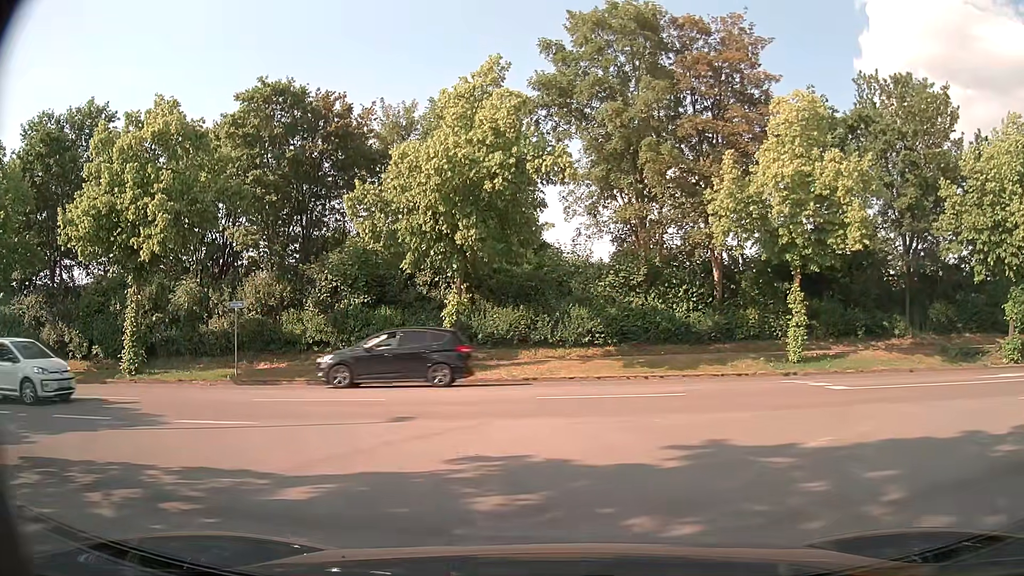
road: service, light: Day
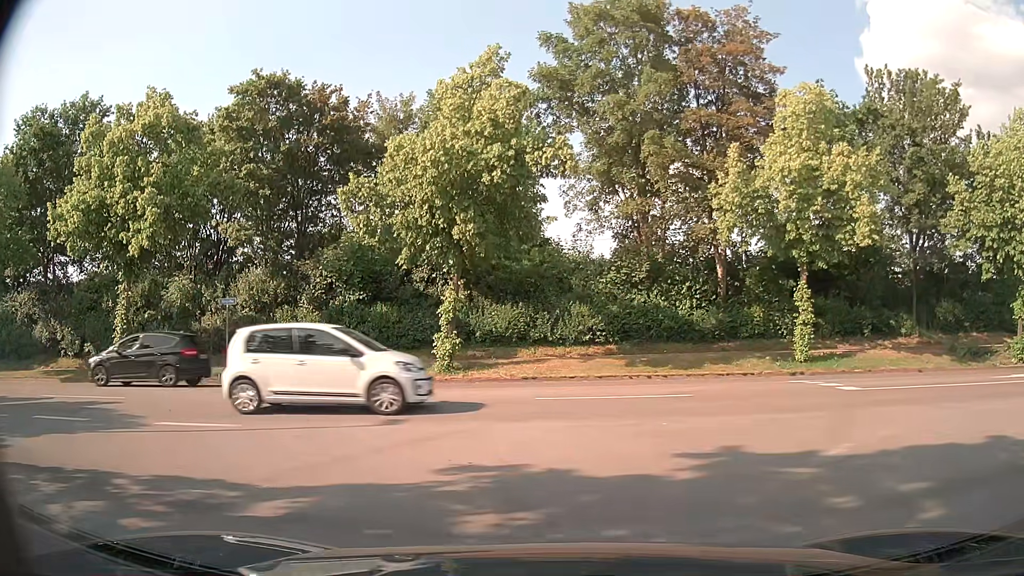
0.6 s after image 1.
(0.0, +0.6) m; 0°
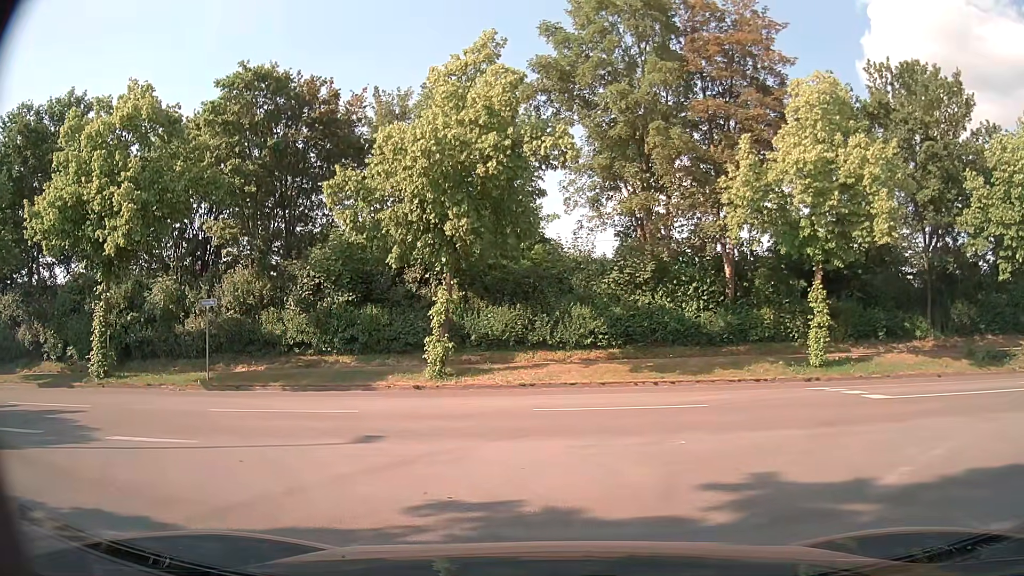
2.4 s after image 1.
(0.0, +1.3) m; 0°
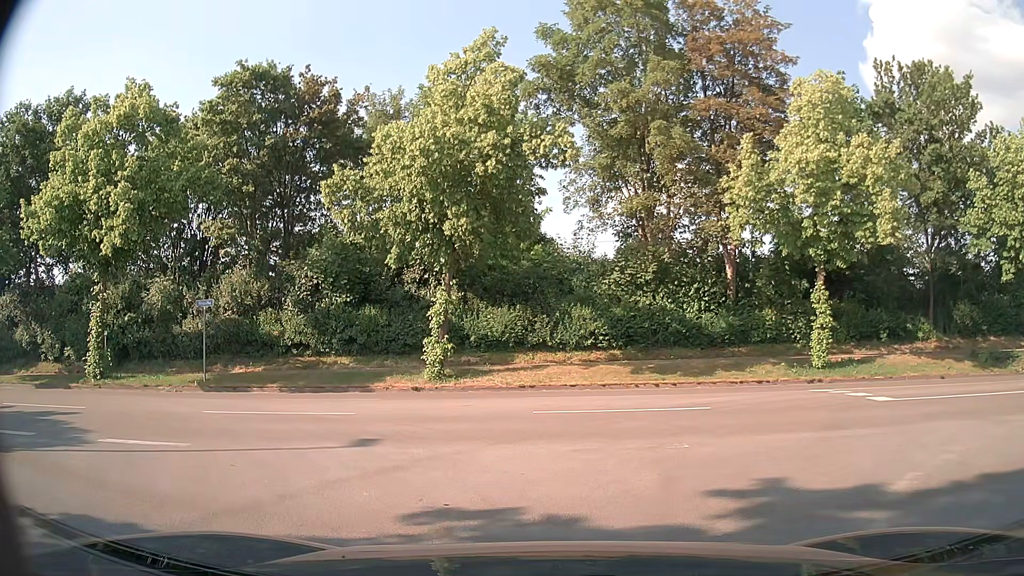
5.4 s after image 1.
(0.0, +0.3) m; 0°
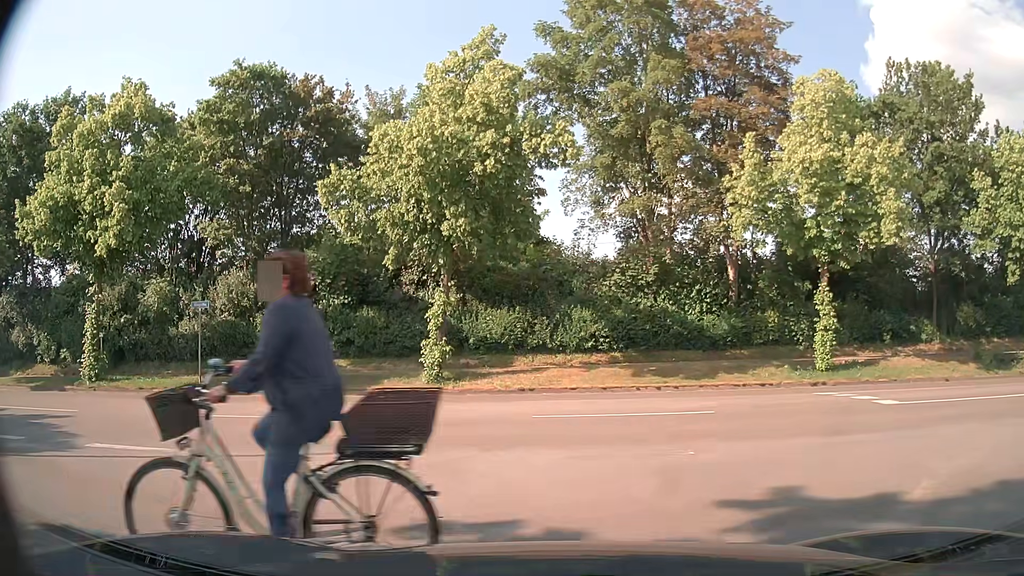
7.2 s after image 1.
(0.0, +0.3) m; 0°
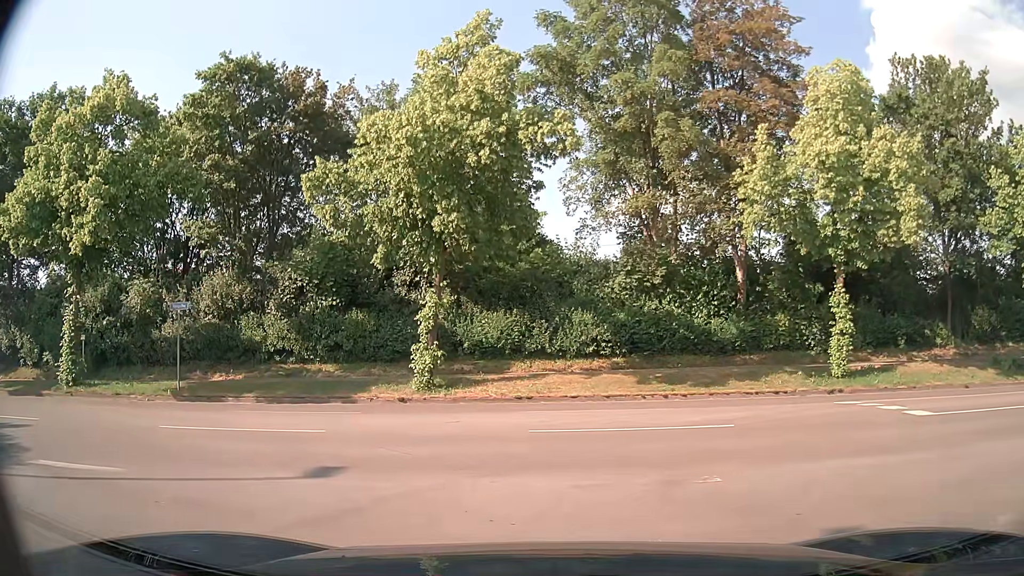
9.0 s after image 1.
(0.0, +1.3) m; 0°
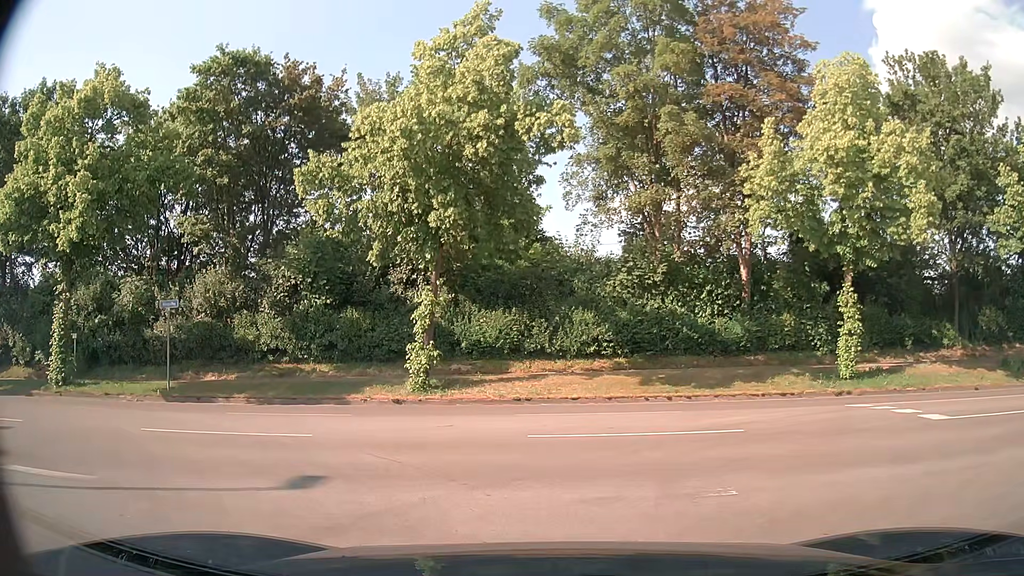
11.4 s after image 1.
(0.0, +0.6) m; 0°
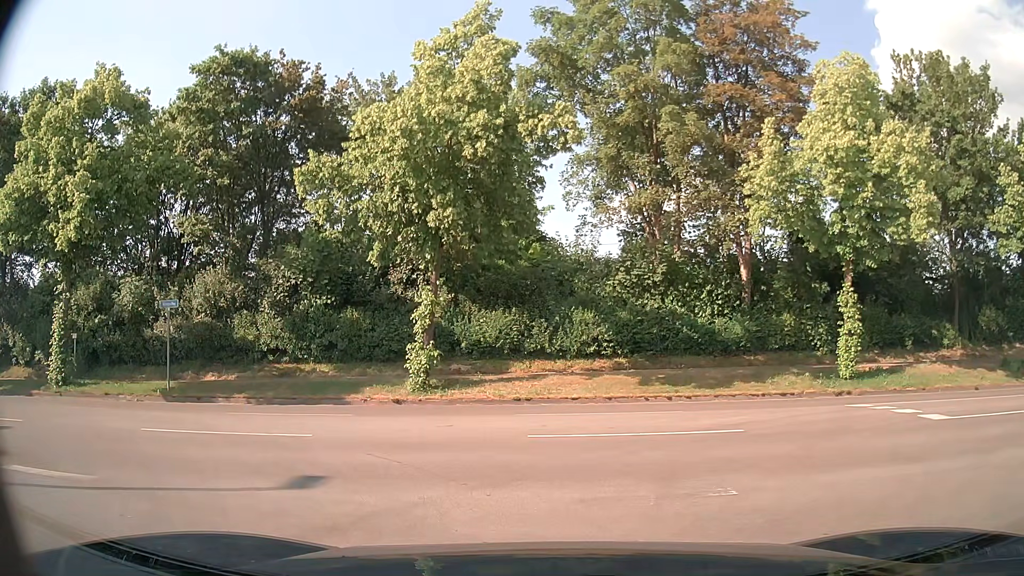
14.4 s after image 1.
(0.0, 0.0) m; 0°
